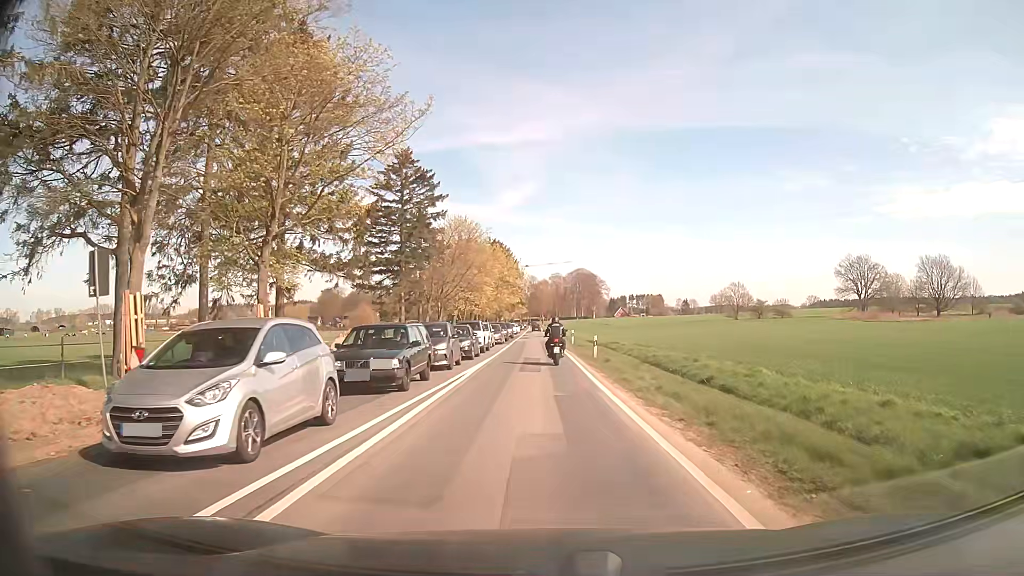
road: secondary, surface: asphalt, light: Day
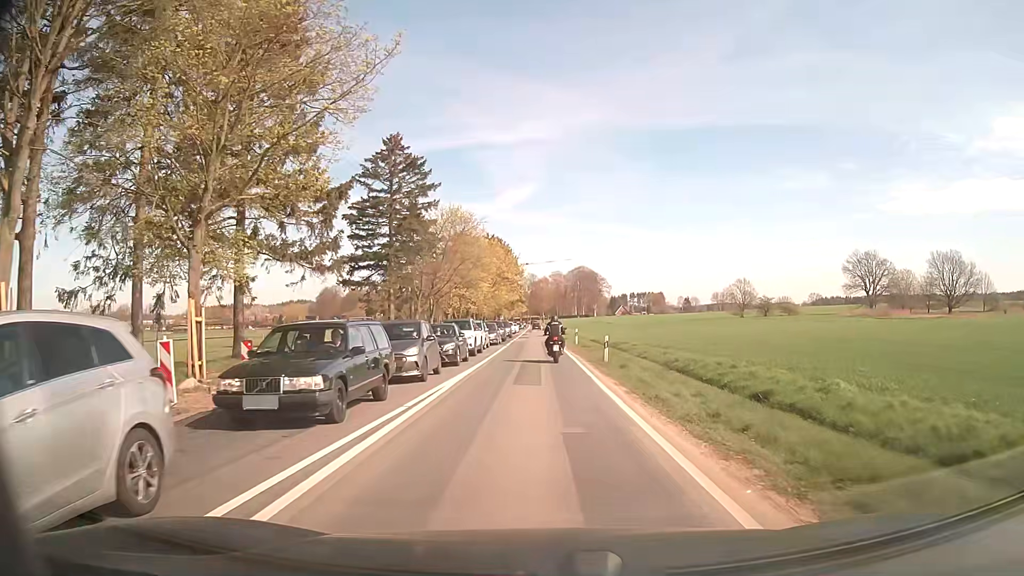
(0.0, +4.8) m; 0°
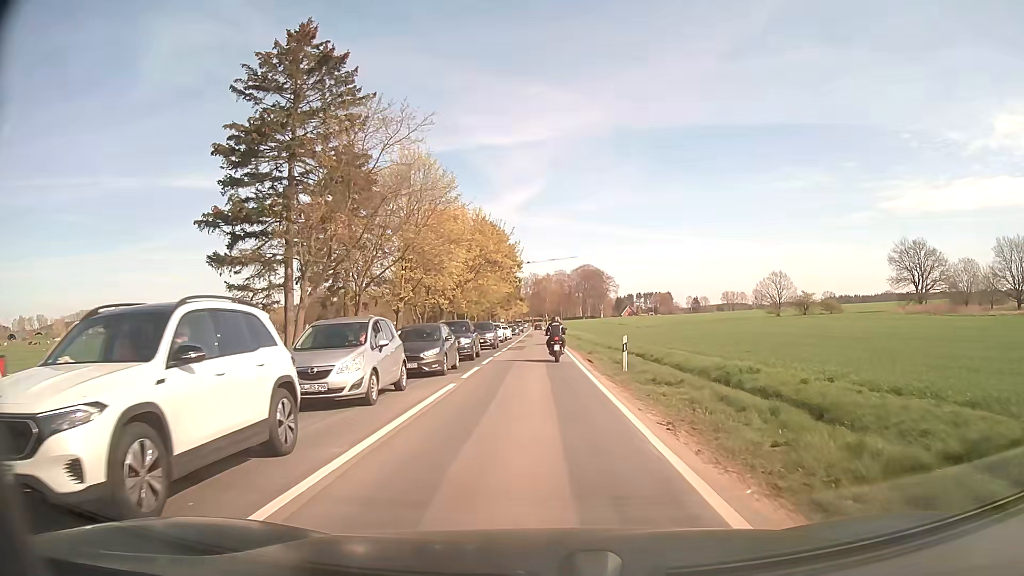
(-0.5, +25.0) m; -1°
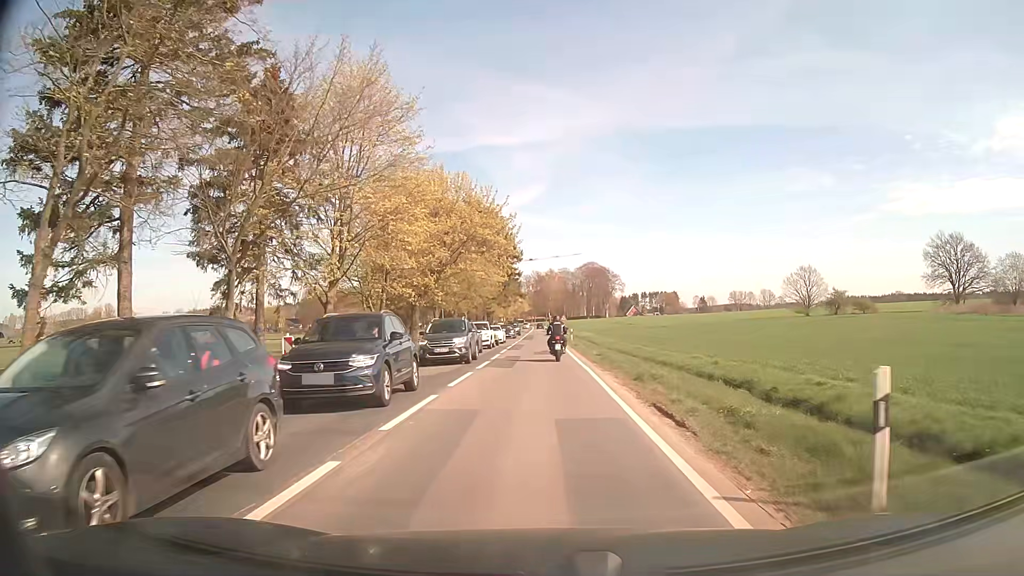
(-0.1, +15.3) m; -1°
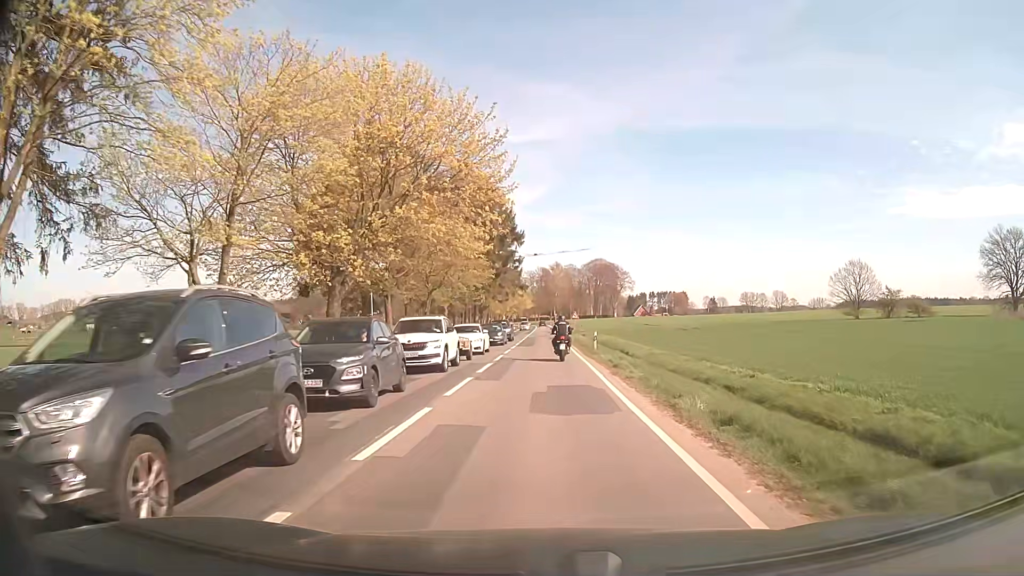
(-0.1, +20.4) m; 0°
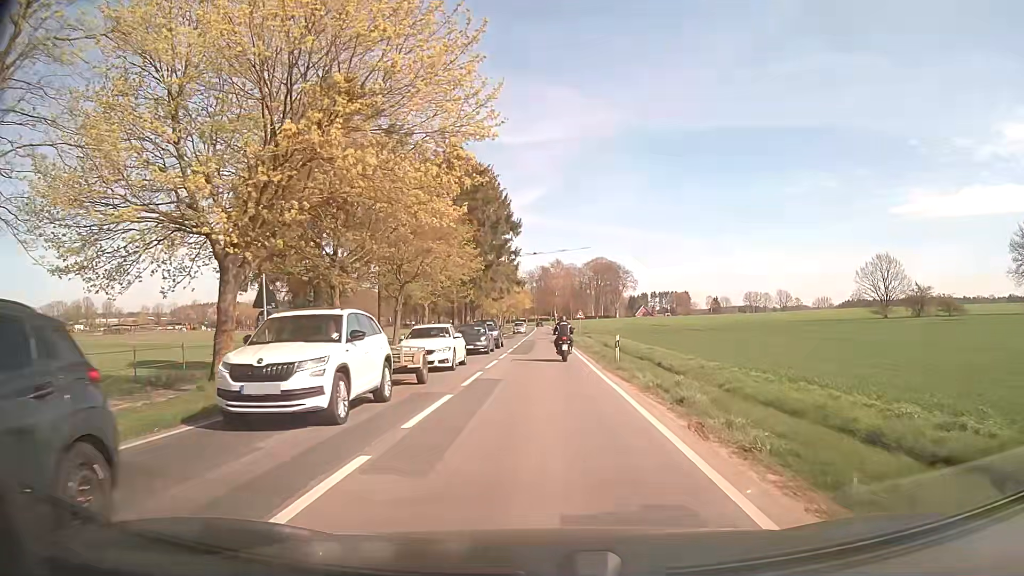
(0.0, +10.2) m; -1°
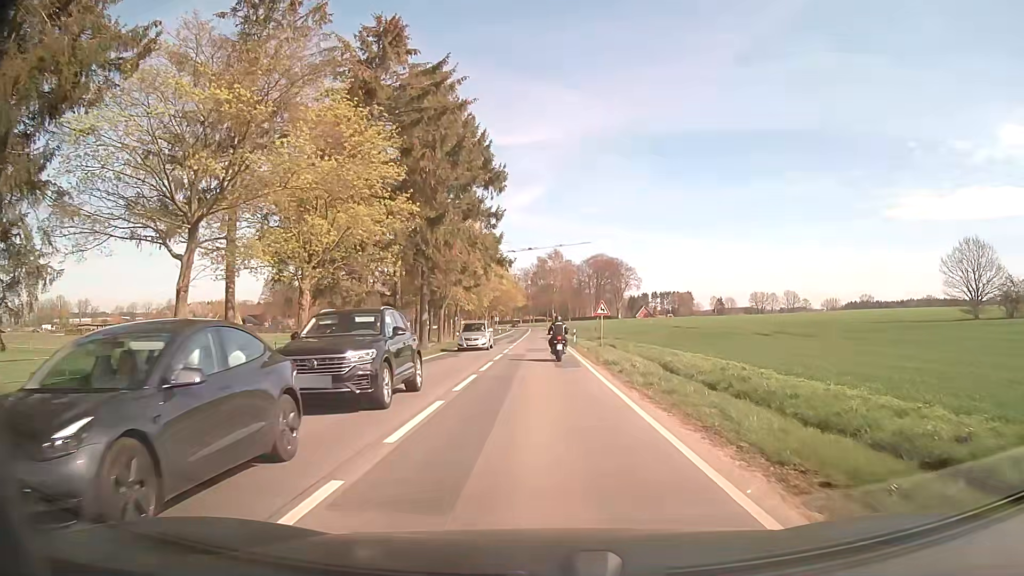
(+0.2, +25.7) m; 0°
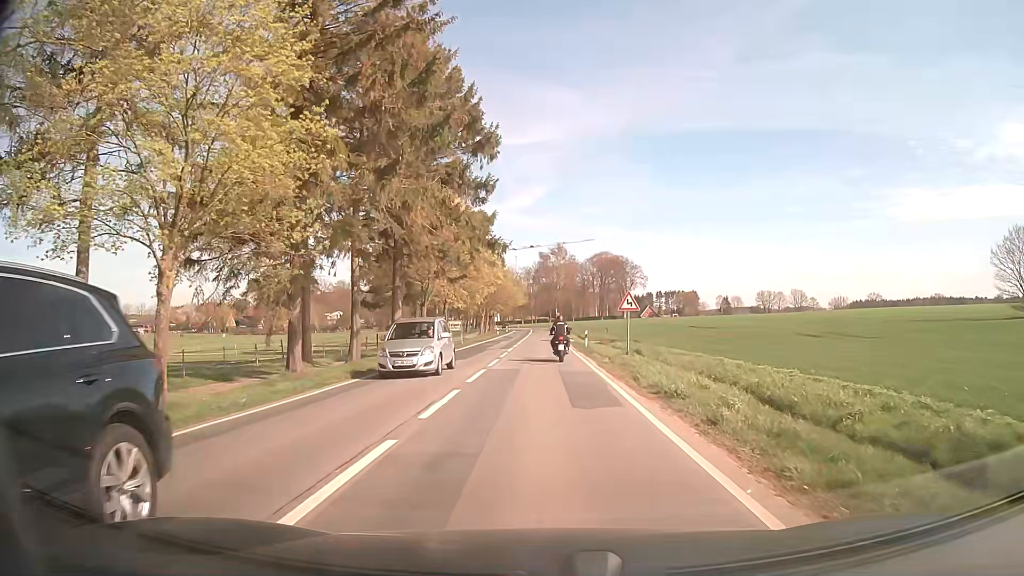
(+0.1, +10.3) m; 0°
(0, +10) (0, +20) (0, +30) (0, +40) (0, +50) (0, +60) (0, +70) (0, +80) (0, +90) (0, +100) m
